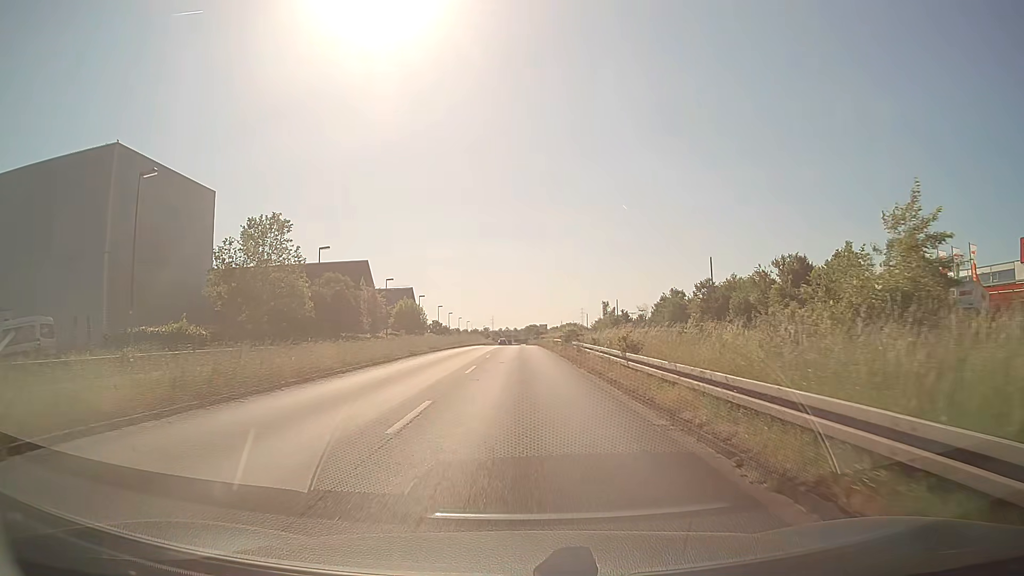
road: primary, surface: asphalt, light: Day
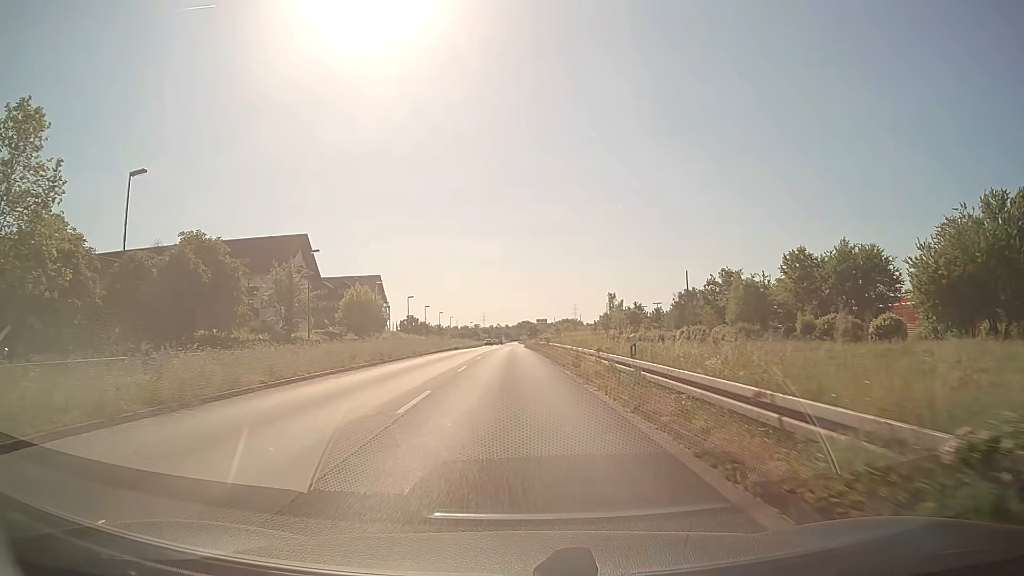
(+0.3, +33.9) m; +1°
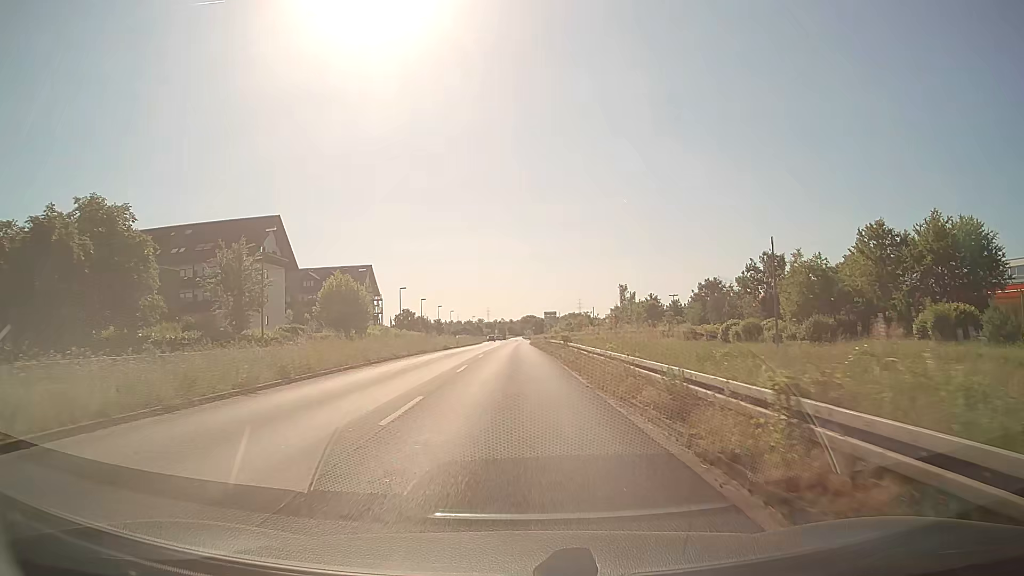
(0.0, +13.4) m; 0°
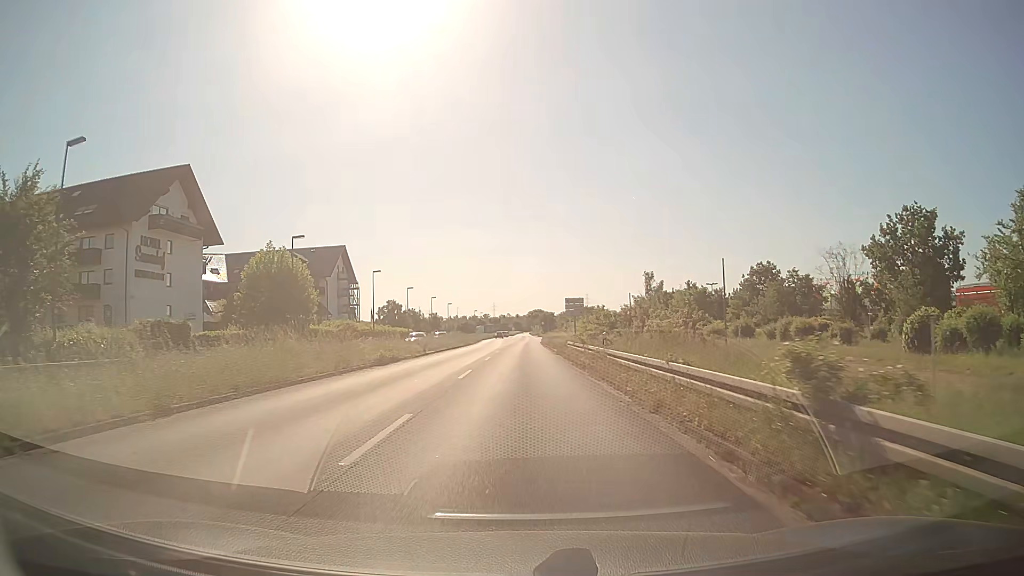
(-0.2, +27.1) m; -1°
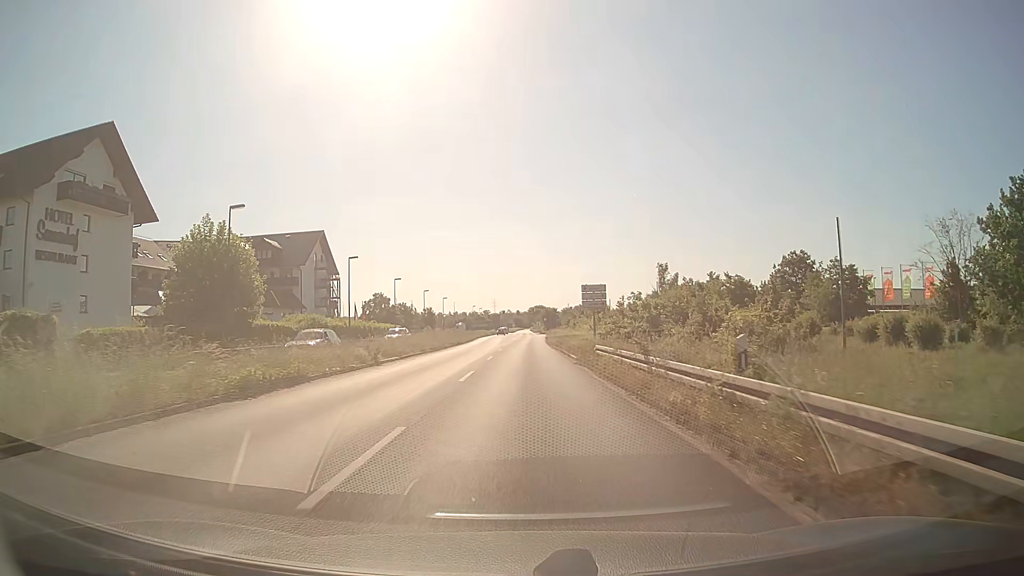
(0.0, +13.7) m; 0°
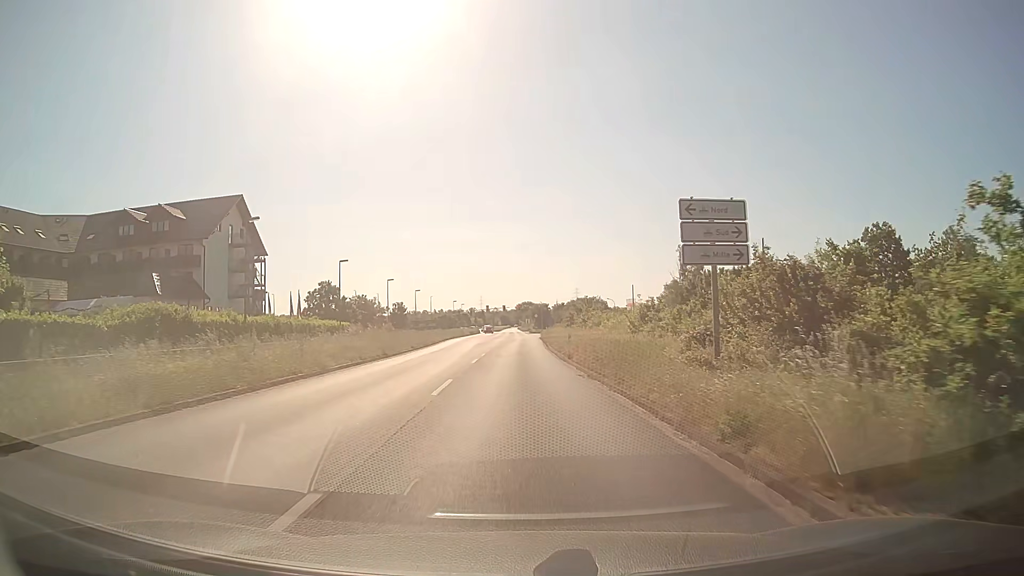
(+0.3, +27.8) m; +1°
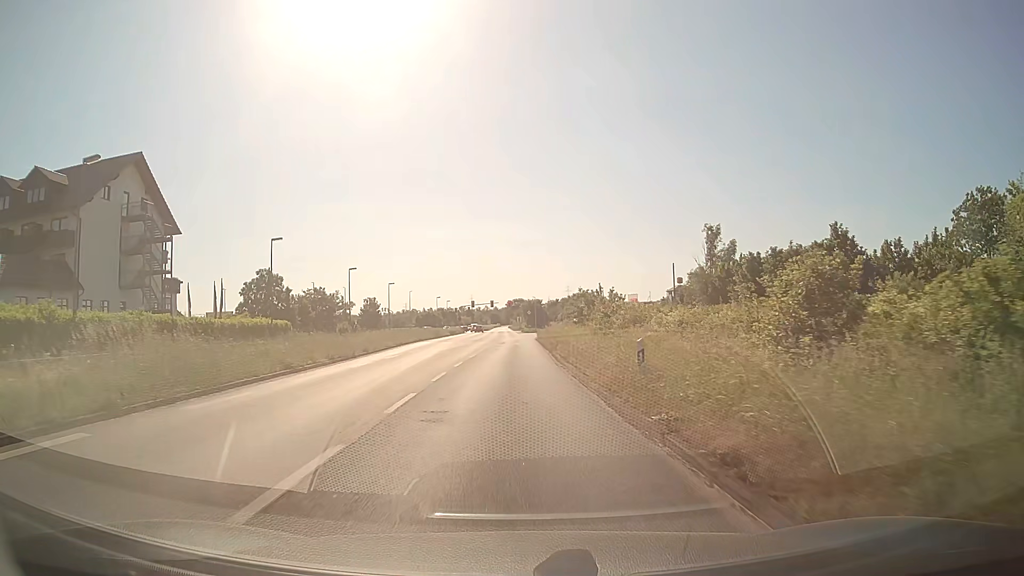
(+0.2, +21.1) m; +1°
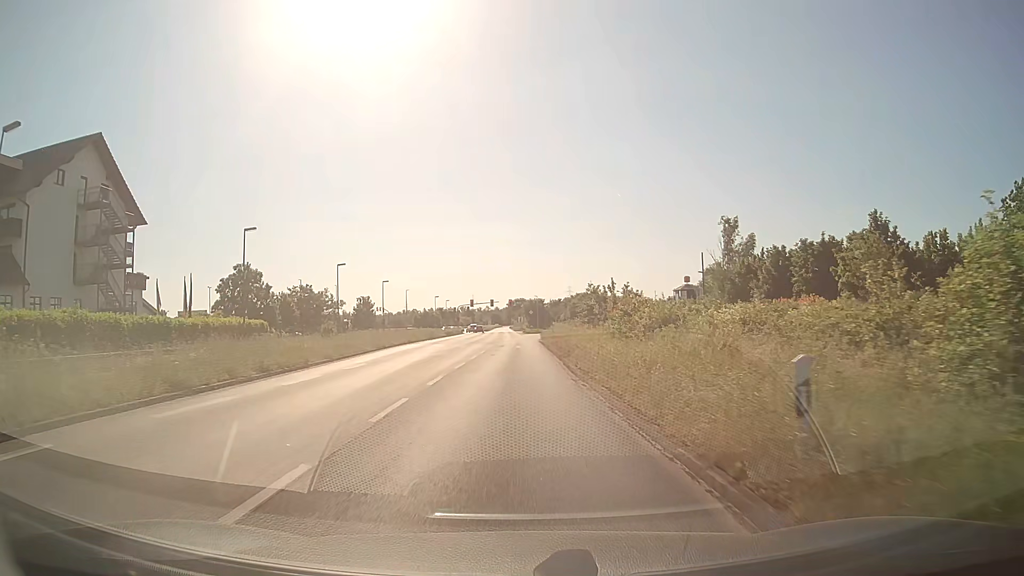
(0.0, +7.0) m; 0°
(0, +10) (0, +20) (0, +30) (0, +40) (0, +50) (0, +60) (0, +70) (+1, +80) (+2, +90) (+2, +100) m
